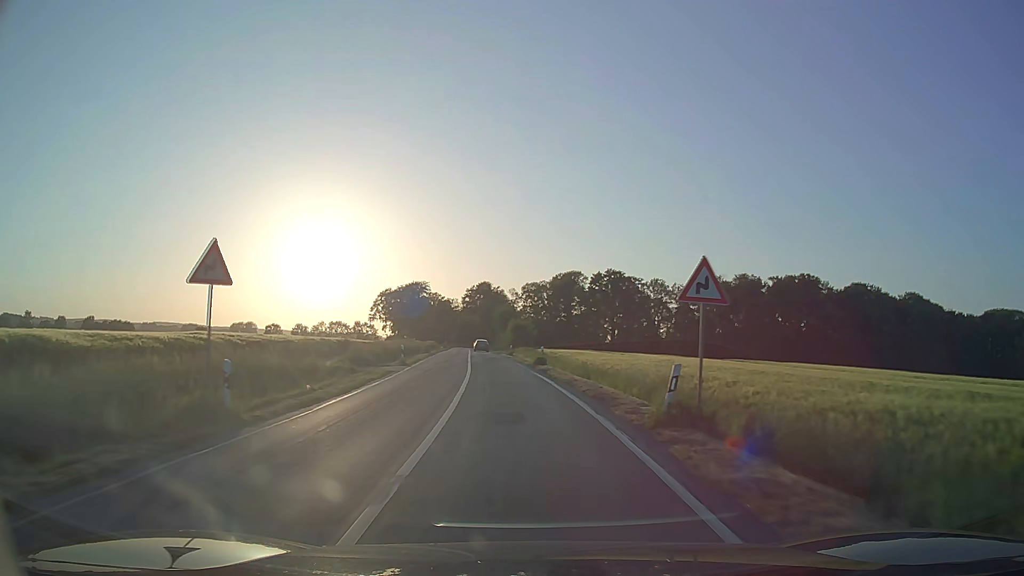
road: secondary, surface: asphalt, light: Day
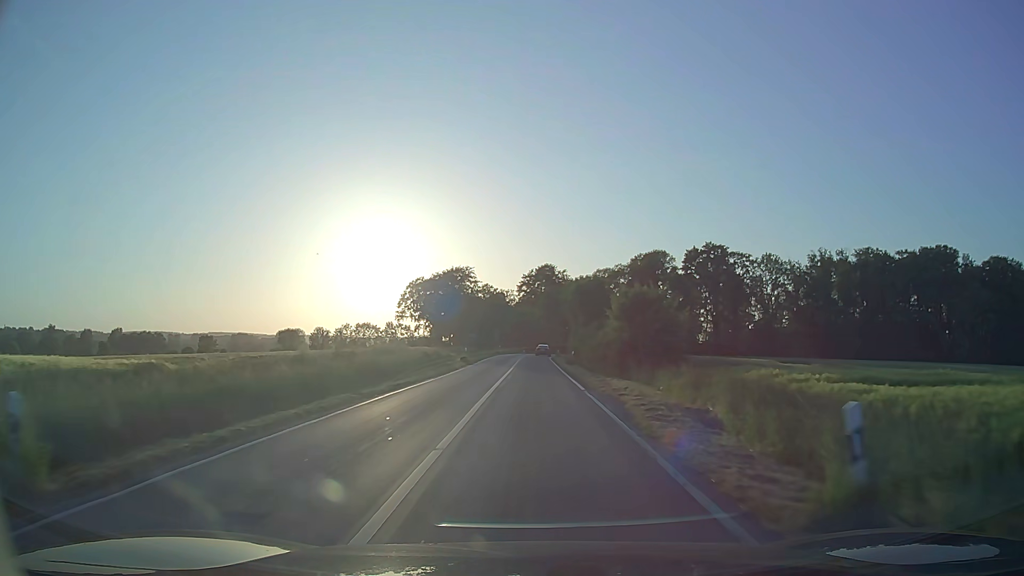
(-3.3, +55.5) m; -5°
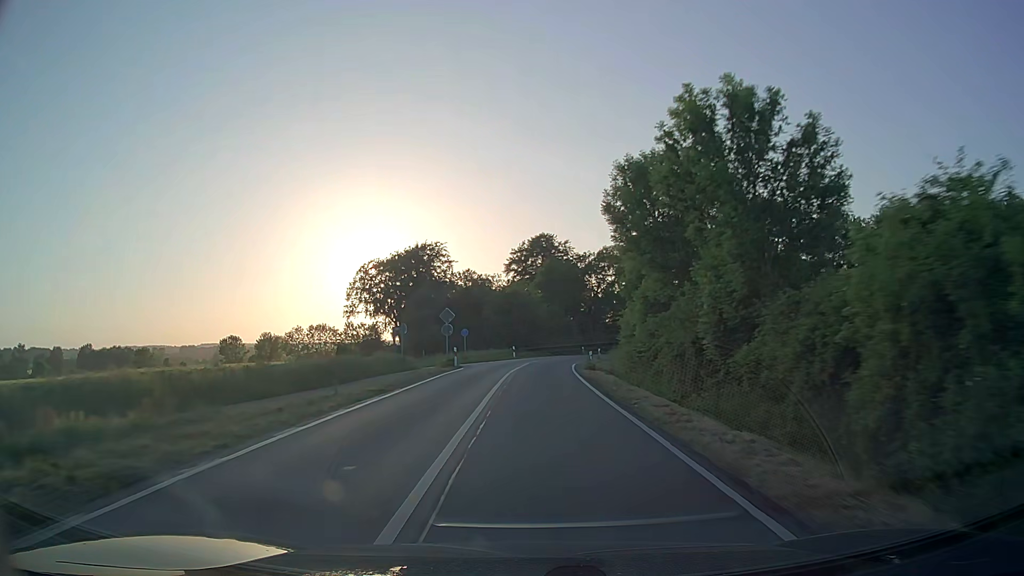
(+0.1, +45.9) m; 0°
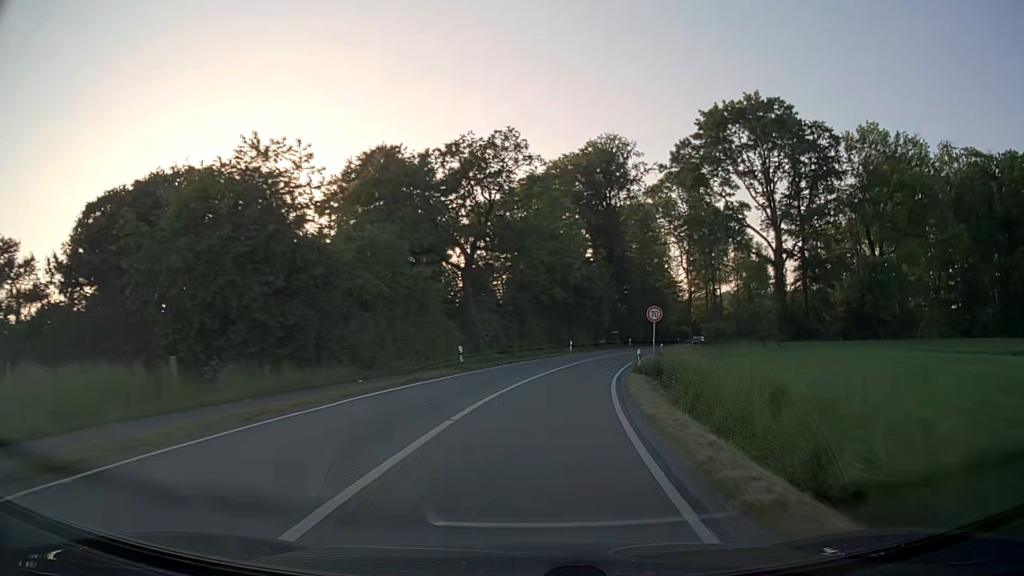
(+3.2, +57.8) m; +11°
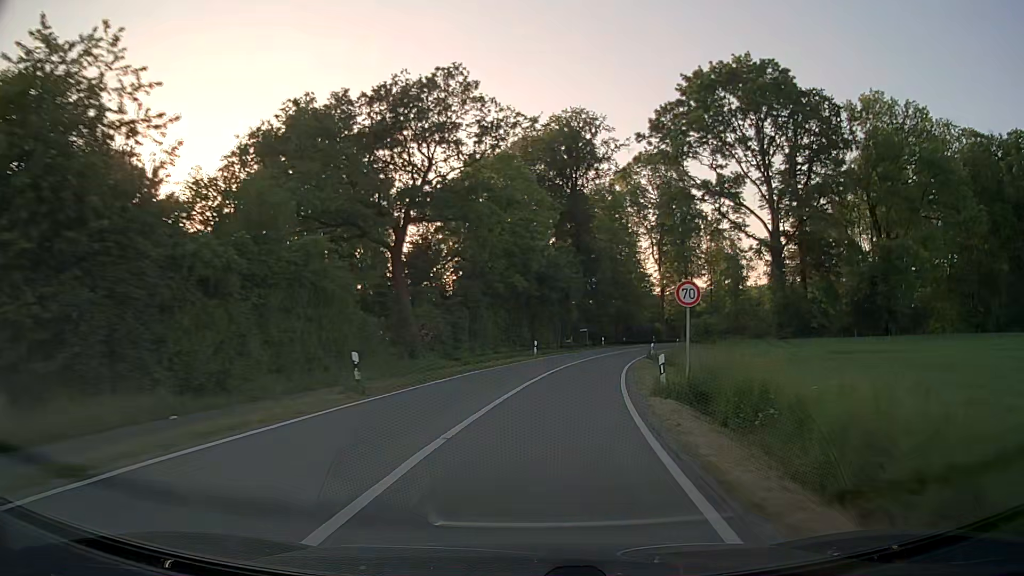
(+0.4, +11.6) m; +4°
